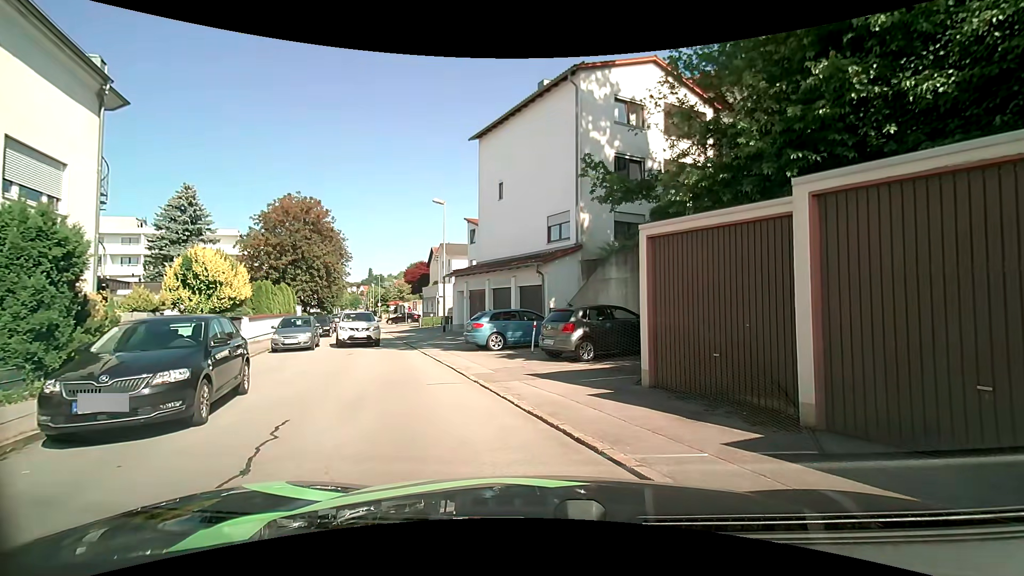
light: Day
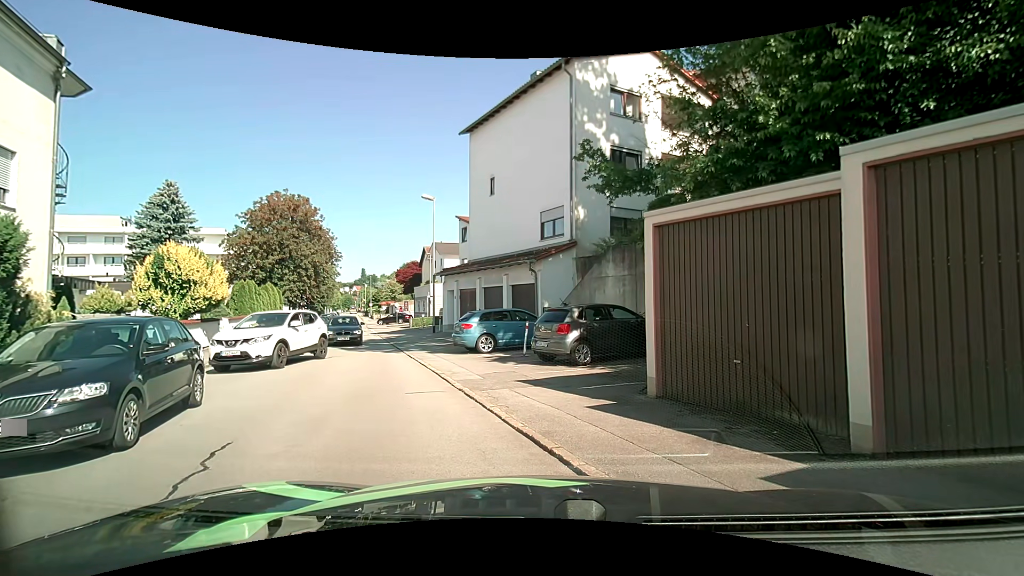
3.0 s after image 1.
(0.0, +1.1) m; 0°
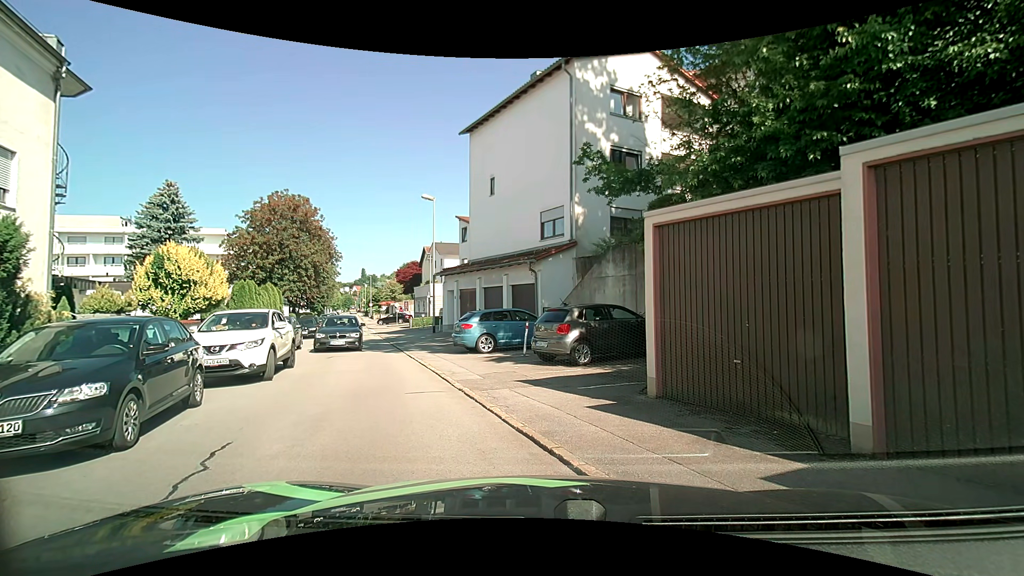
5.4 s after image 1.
(0.0, +0.1) m; 0°
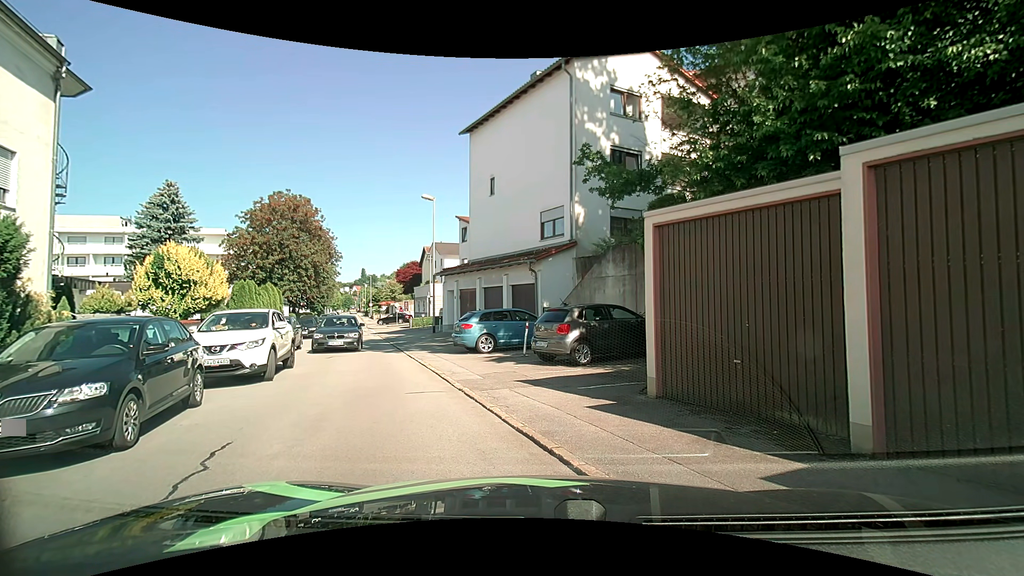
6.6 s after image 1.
(0.0, 0.0) m; 0°
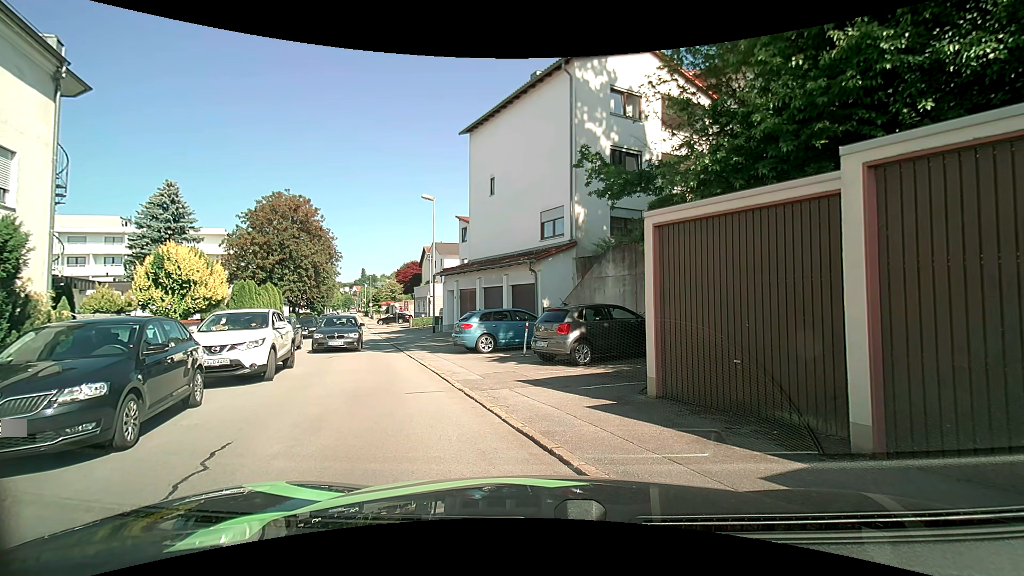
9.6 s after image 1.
(0.0, 0.0) m; 0°
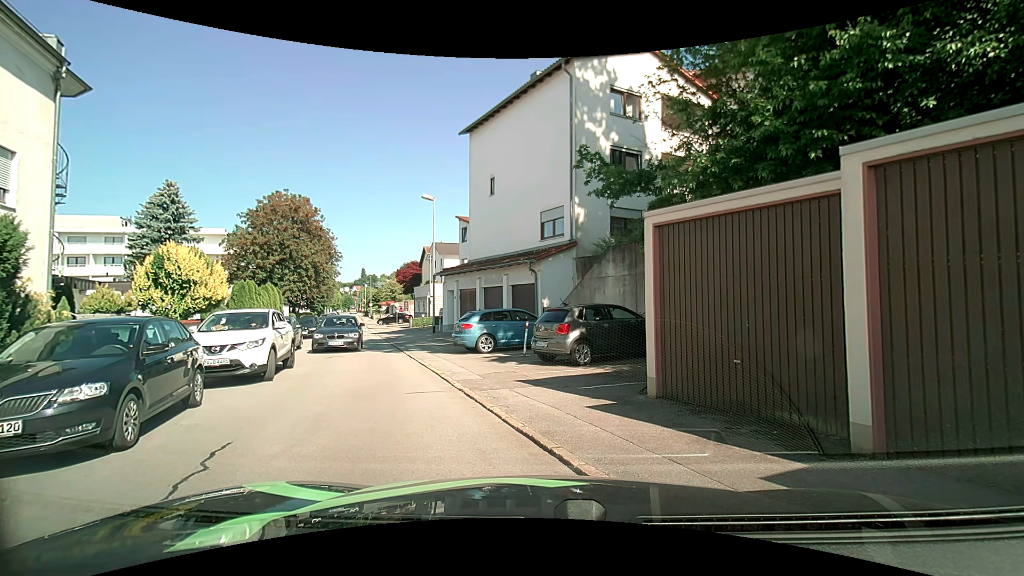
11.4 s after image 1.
(0.0, 0.0) m; 0°
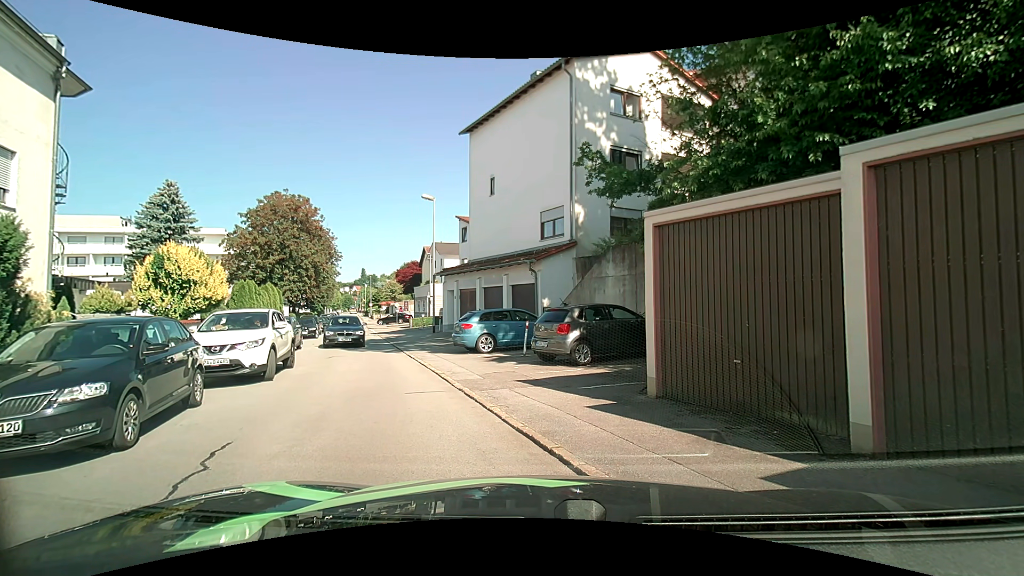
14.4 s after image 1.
(0.0, 0.0) m; 0°
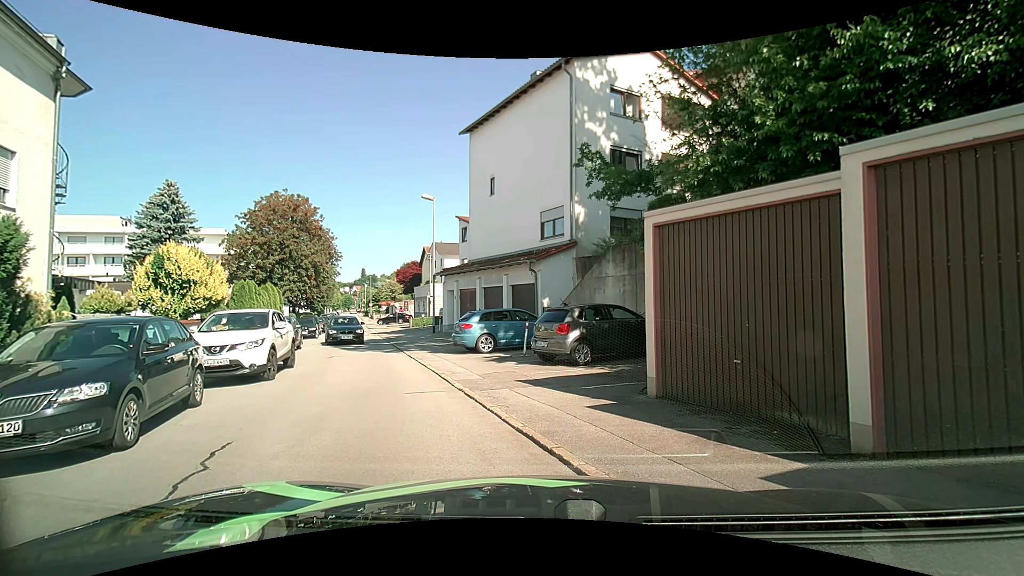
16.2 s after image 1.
(0.0, 0.0) m; 0°
(0, +10) (-2, +20) (-3, +30) (-4, +40) (-5, +50) (-7, +60) (-8, +69) (-9, +79) (-10, +89) (-11, +99) m
